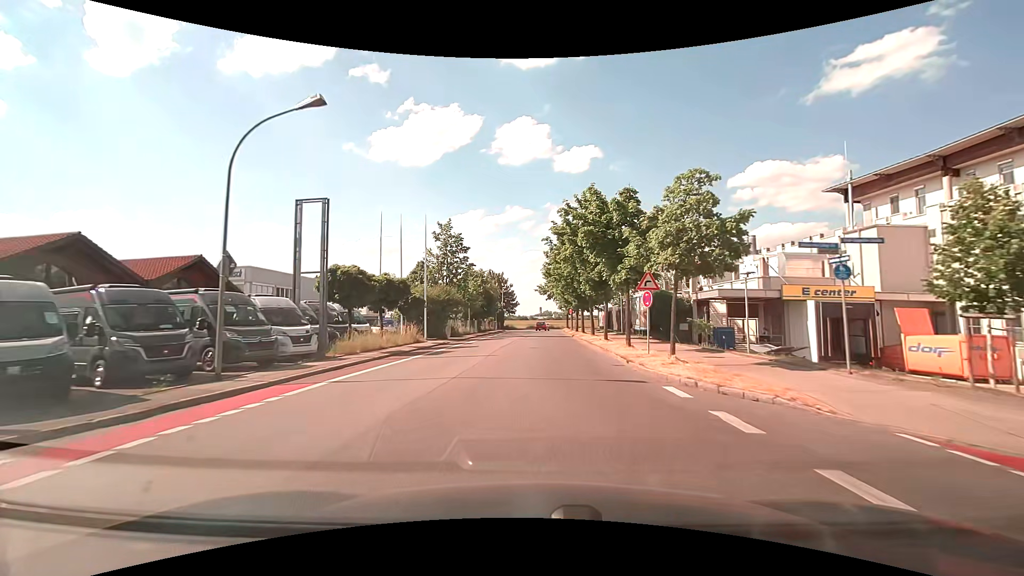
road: tertiary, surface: asphalt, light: Day
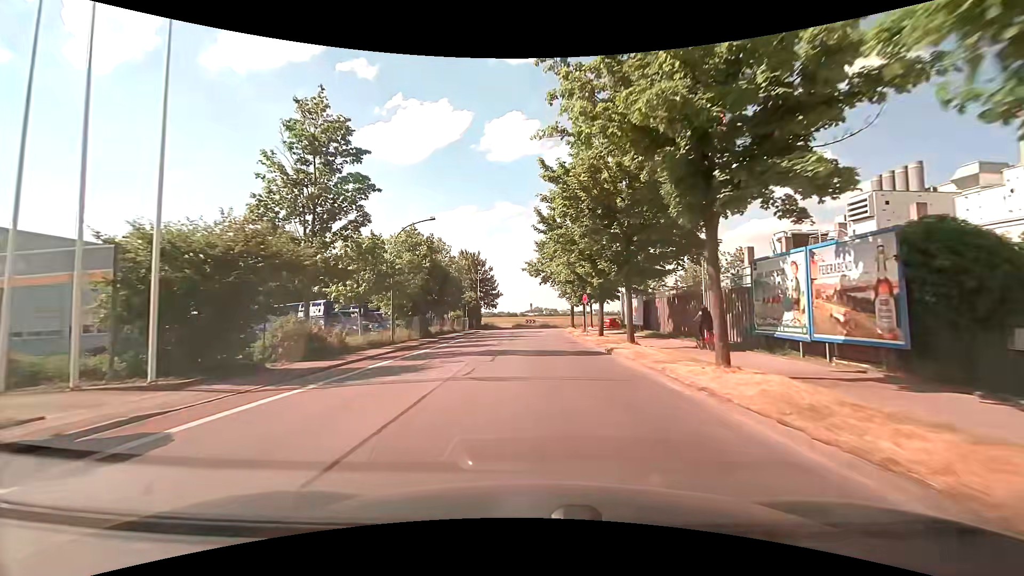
(+0.3, +27.4) m; +1°
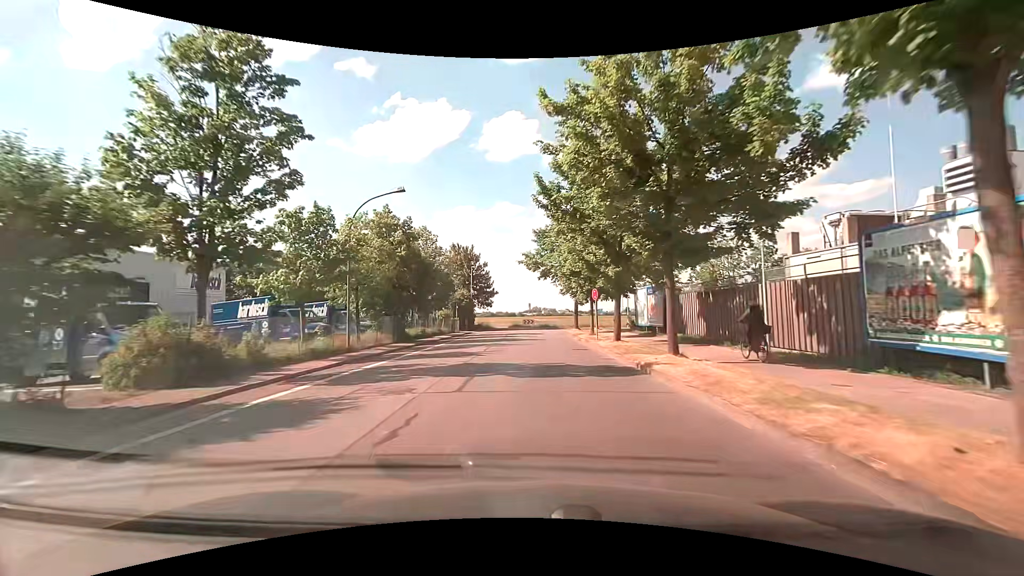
(0.0, +6.4) m; +1°
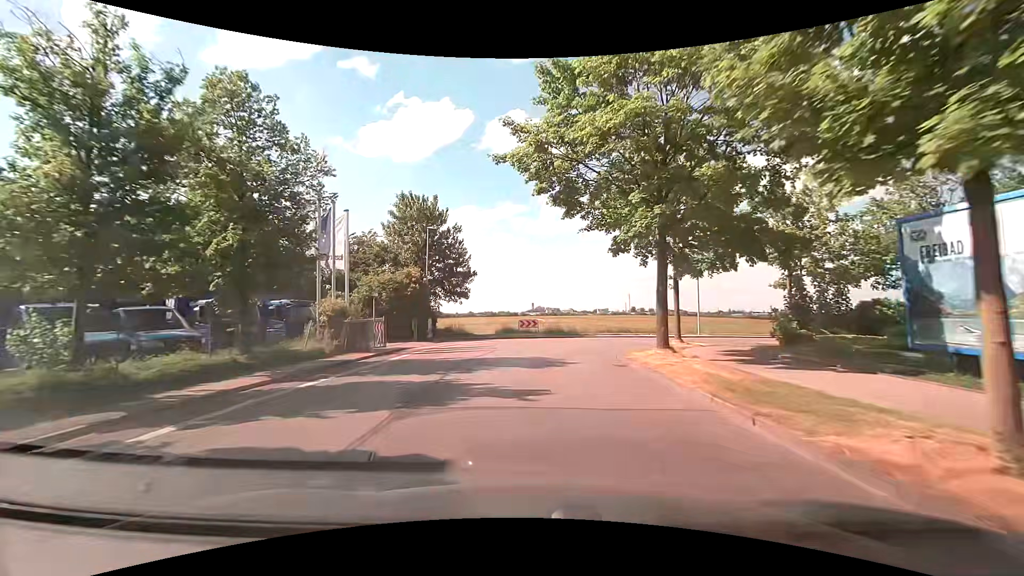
(-0.1, +28.5) m; 0°
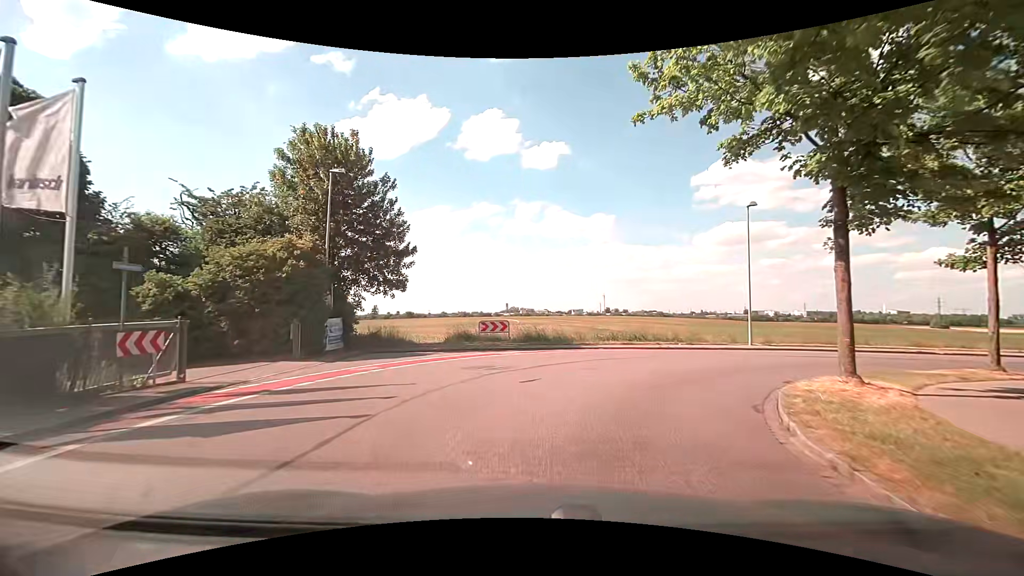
(-0.1, +14.1) m; +2°
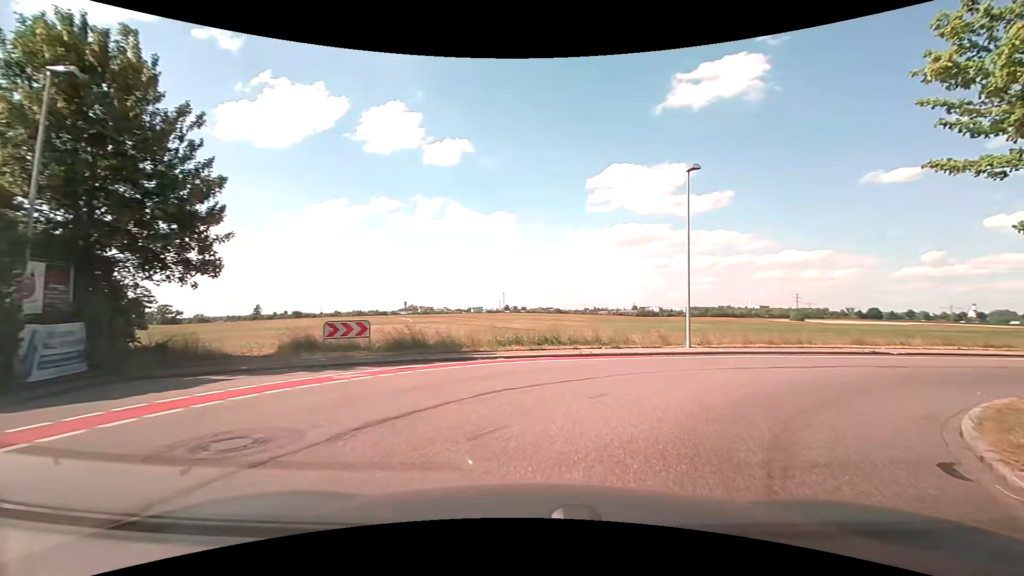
(+0.6, +7.8) m; +12°
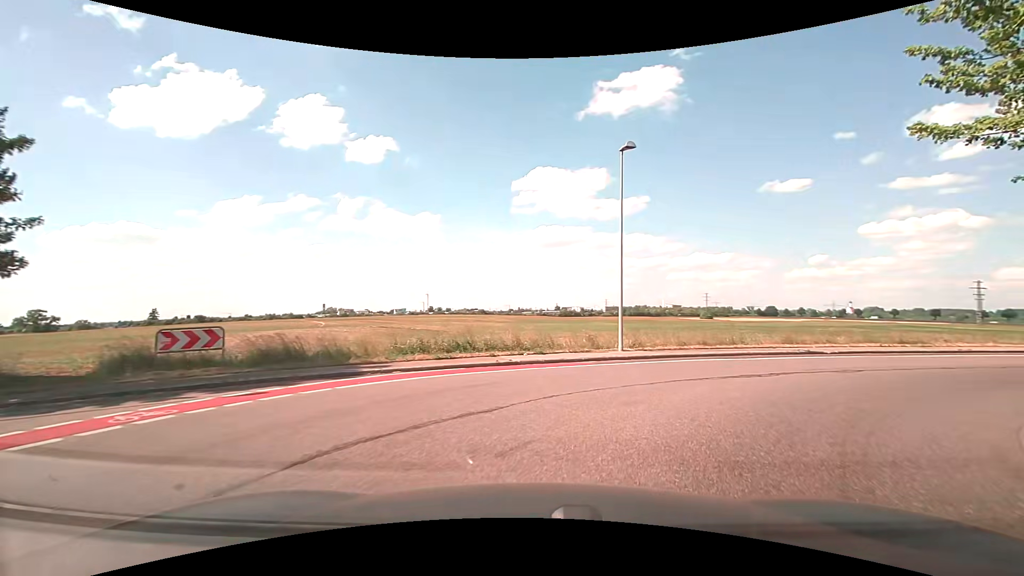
(+0.2, +3.4) m; +8°
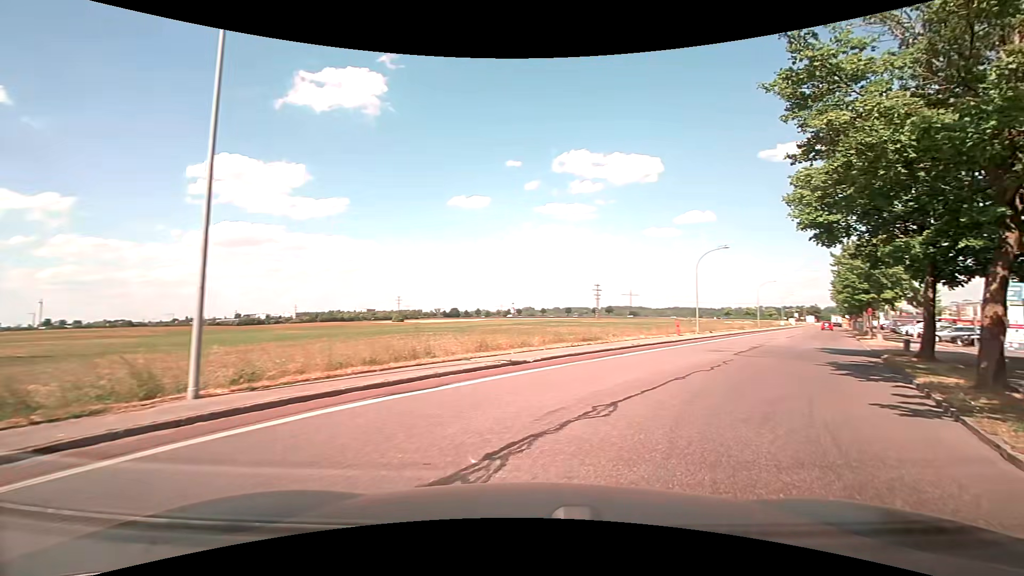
(+2.3, +8.5) m; +33°
(+3, +9) (+8, +18) (+13, +27) (+19, +35) (+24, +44) (+29, +52) (+34, +61) (+40, +69) (+45, +78) (+50, +86) m
